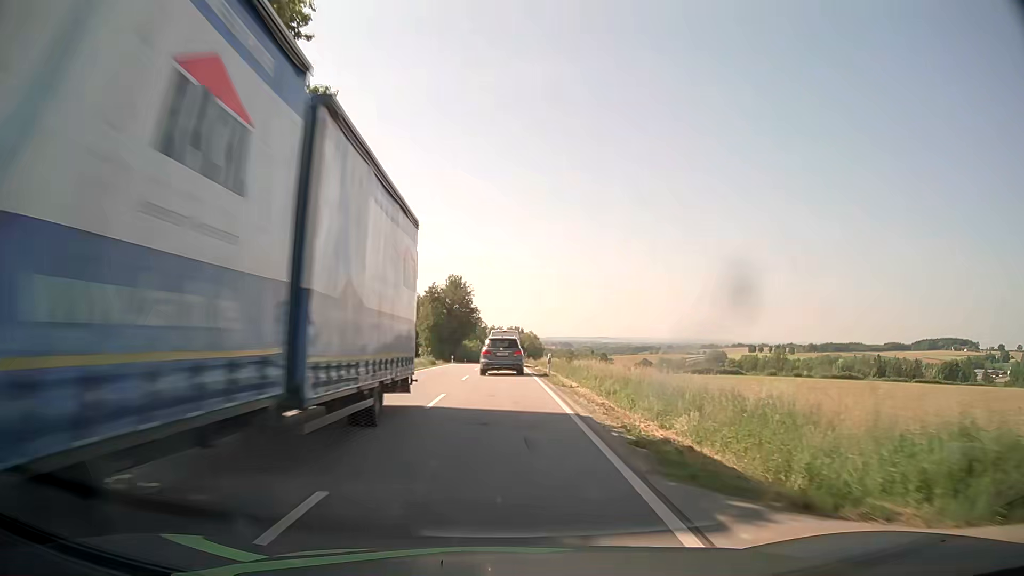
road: secondary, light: Day
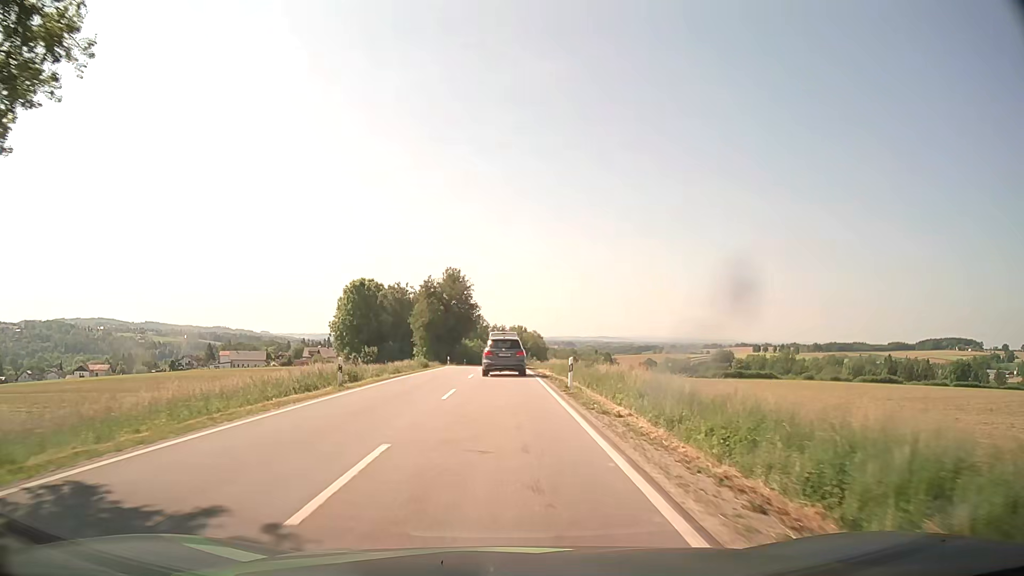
(0.0, +9.1) m; 0°
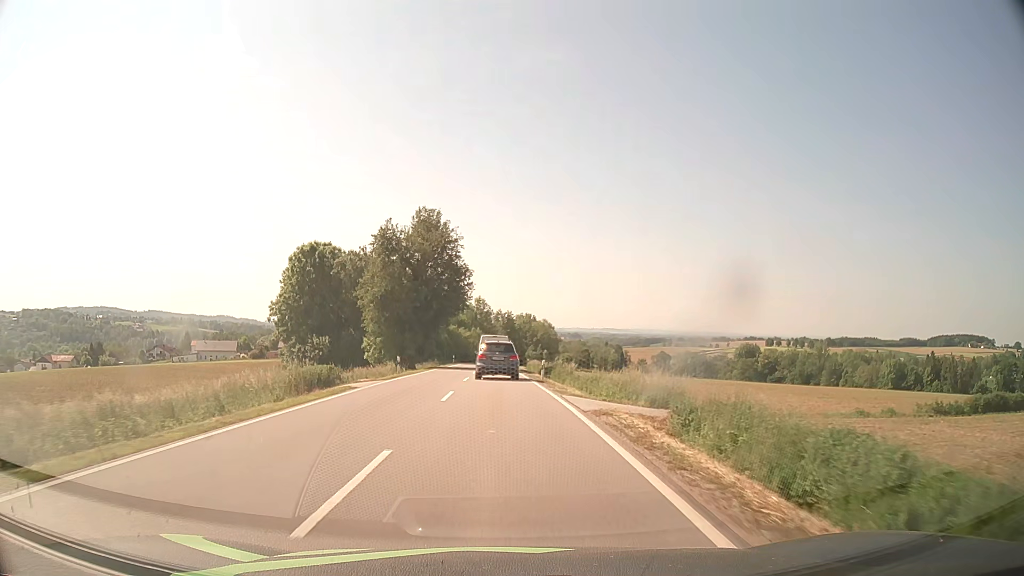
(-0.2, +36.5) m; -1°
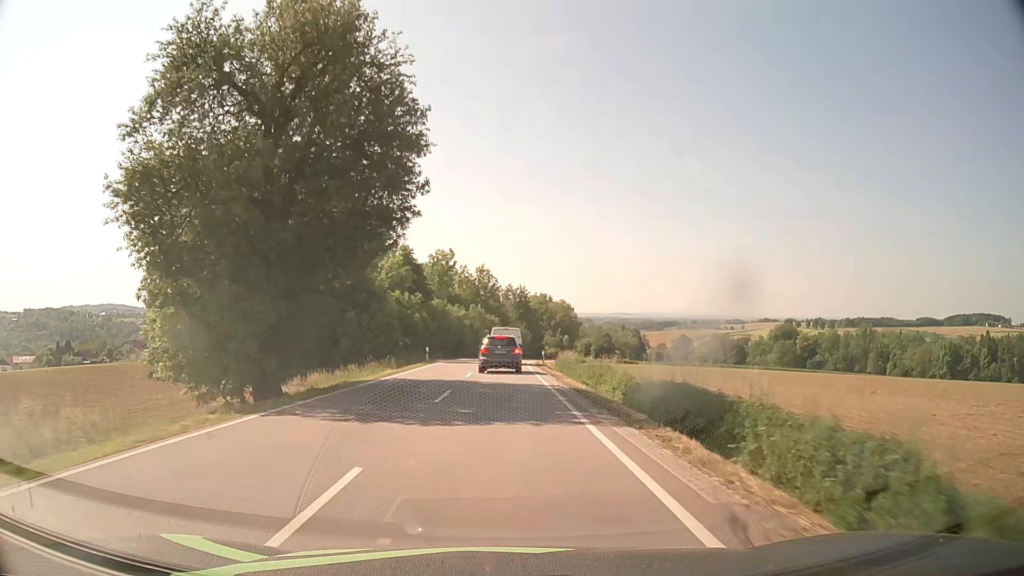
(-0.3, +37.5) m; -1°
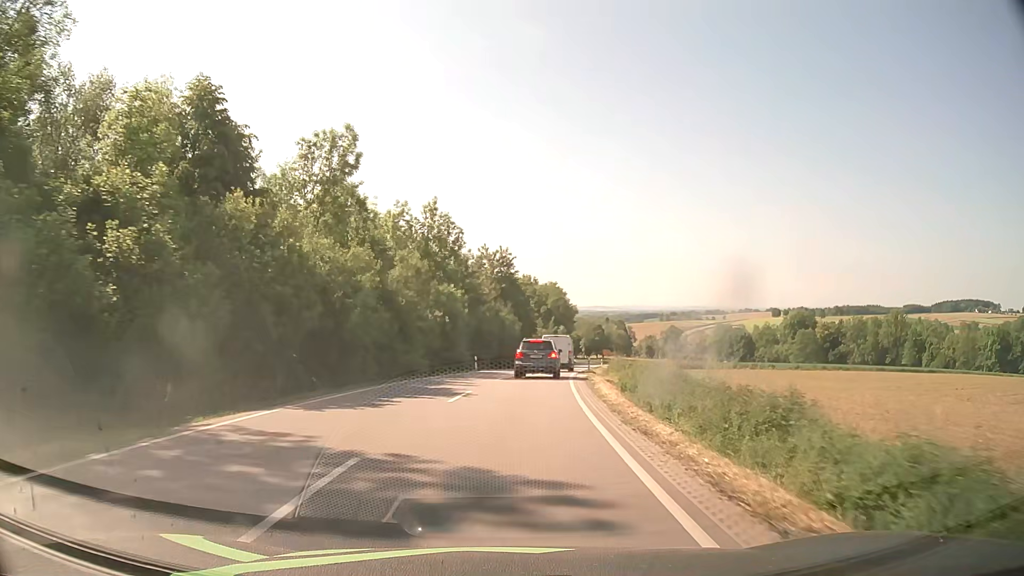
(+0.2, +47.3) m; +2°
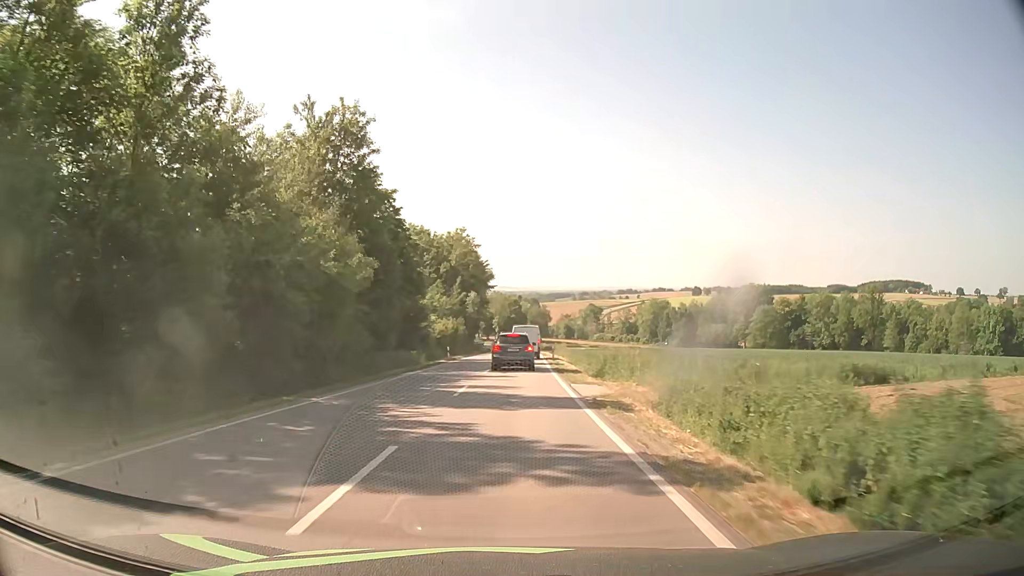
(+3.2, +46.8) m; +8°
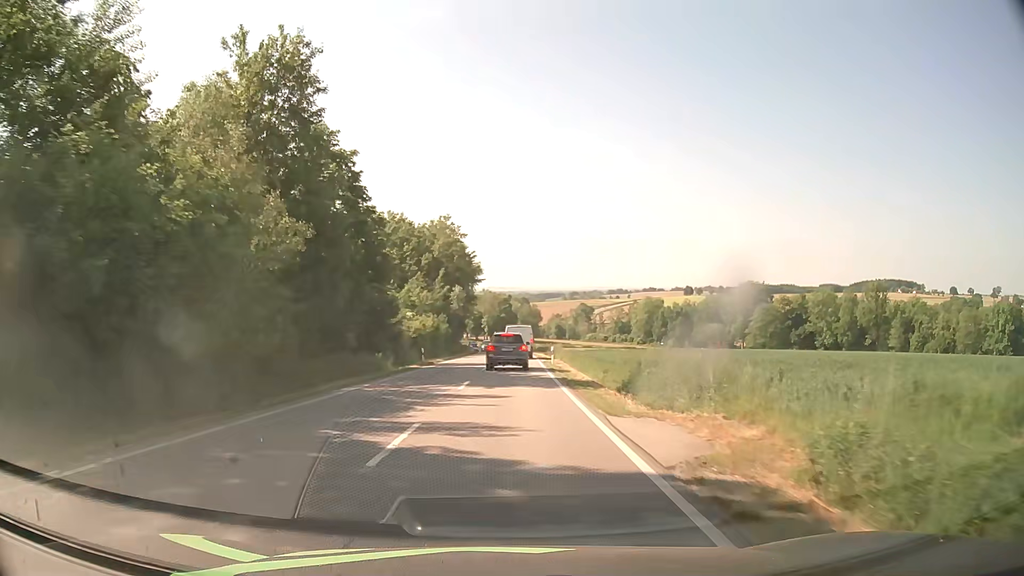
(+0.1, +9.5) m; +1°
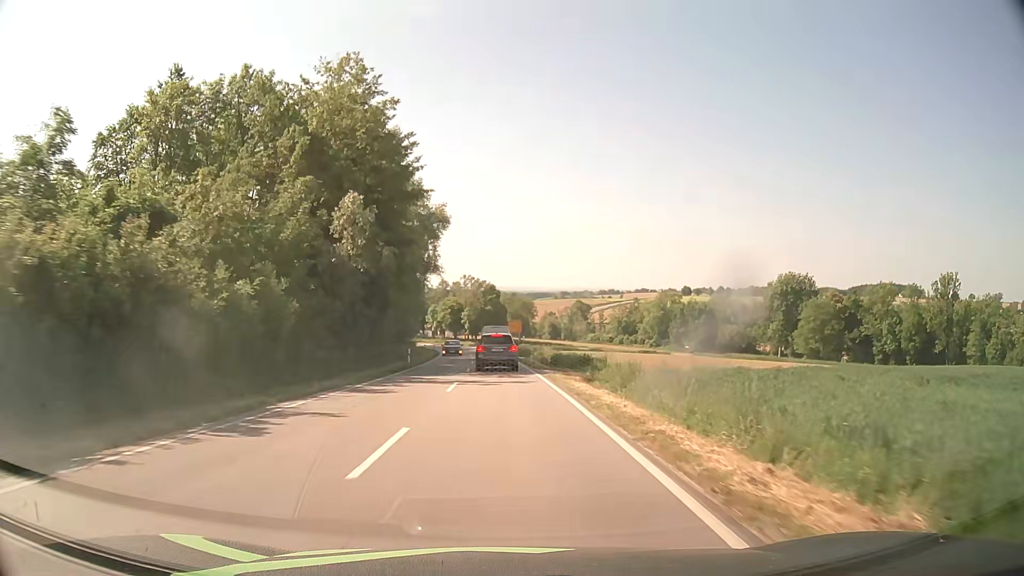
(+0.8, +48.6) m; +1°
(0, +10) (0, +20) (0, +30) (0, +40) (-1, +50) (-1, +60) (-2, +70) (-3, +80) (-4, +90) (-5, +100) m
